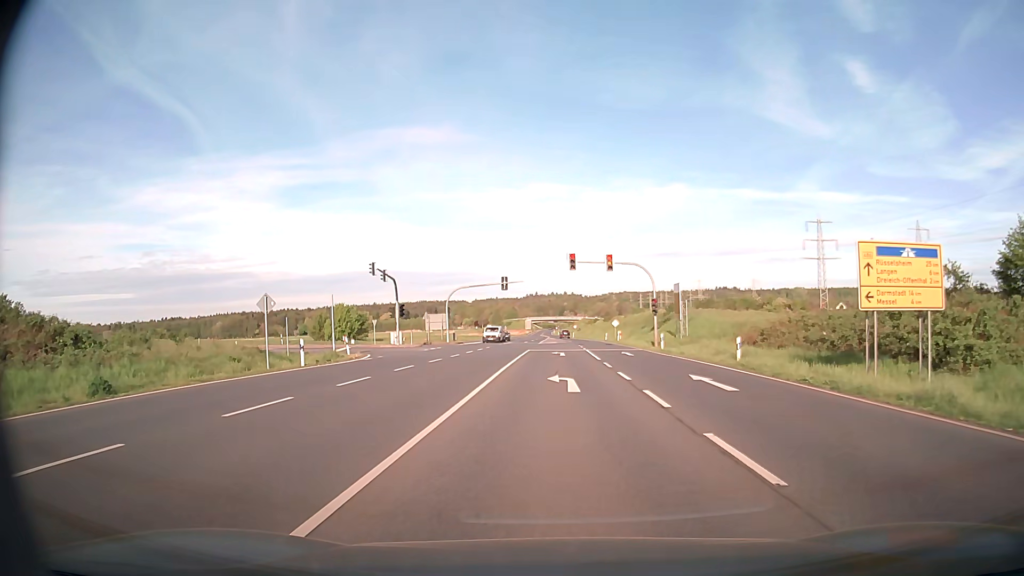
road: primary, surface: asphalt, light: Day
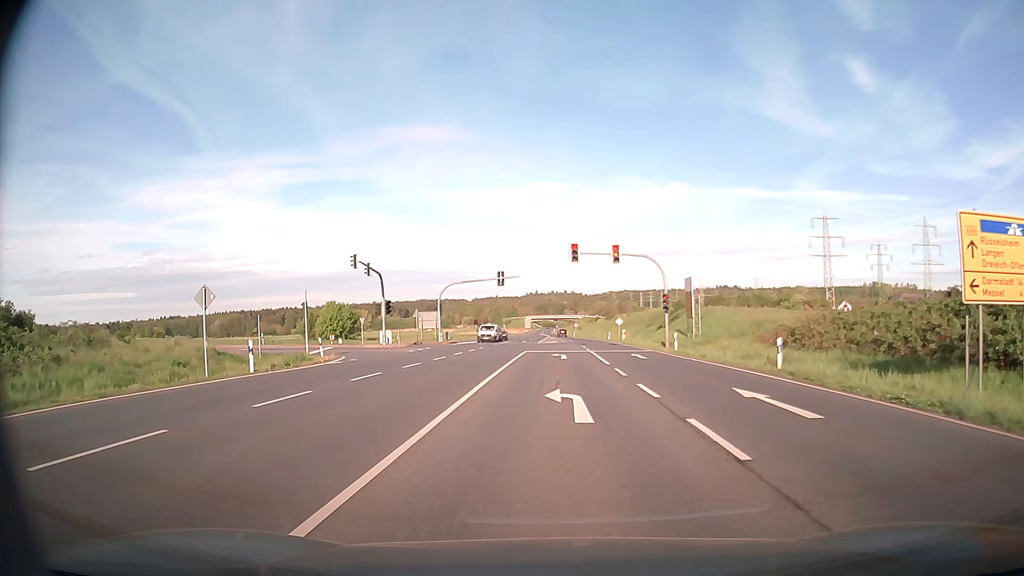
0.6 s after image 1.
(0.0, +4.8) m; 0°
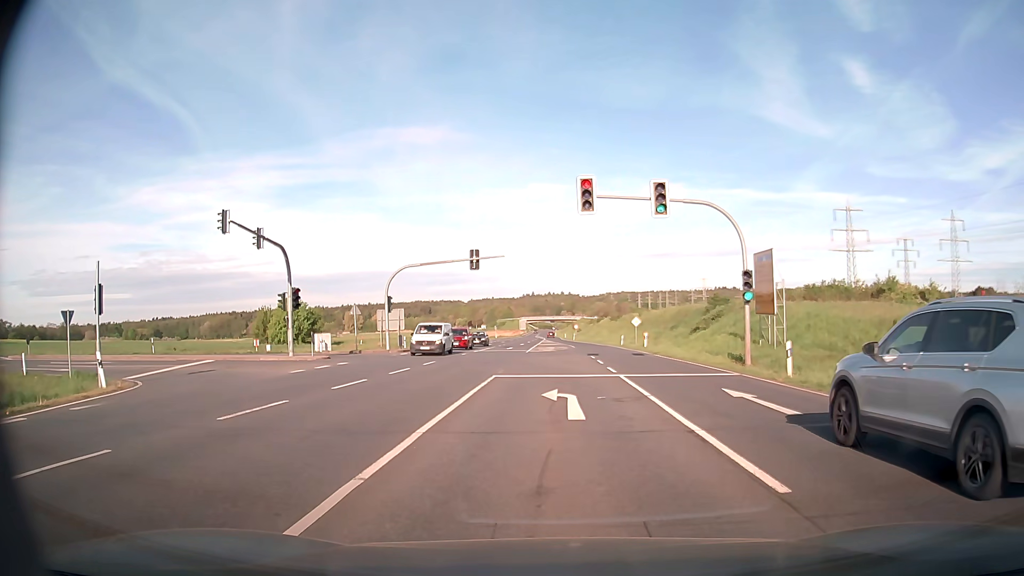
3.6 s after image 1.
(0.0, +19.0) m; 0°
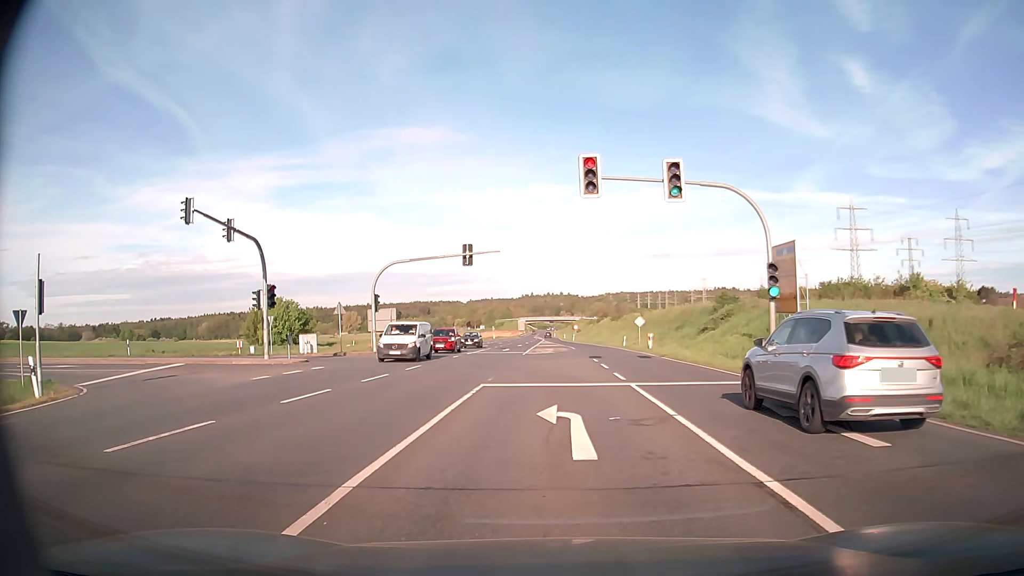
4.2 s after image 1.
(0.0, +3.1) m; 0°
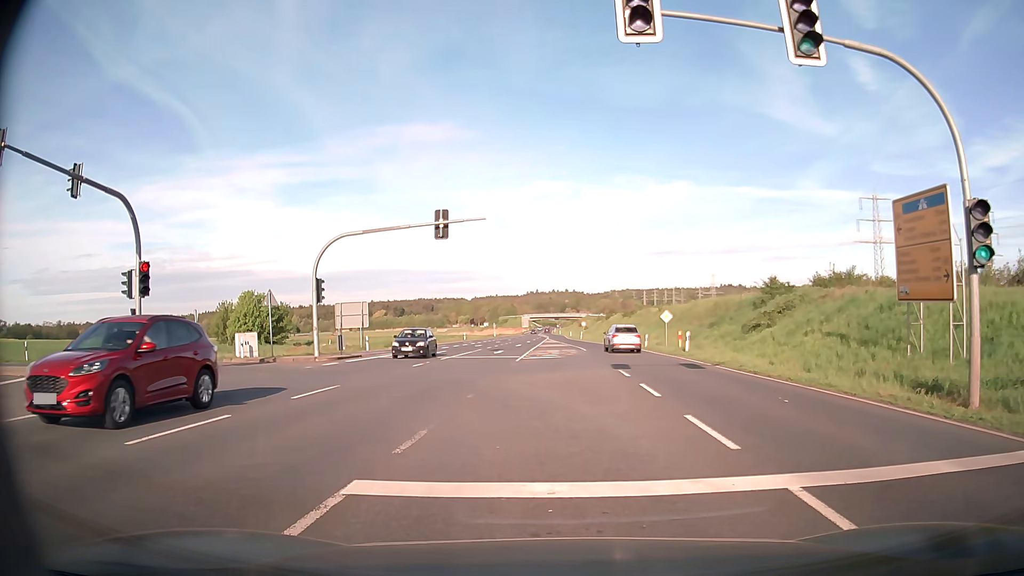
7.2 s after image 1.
(0.0, +11.1) m; -1°
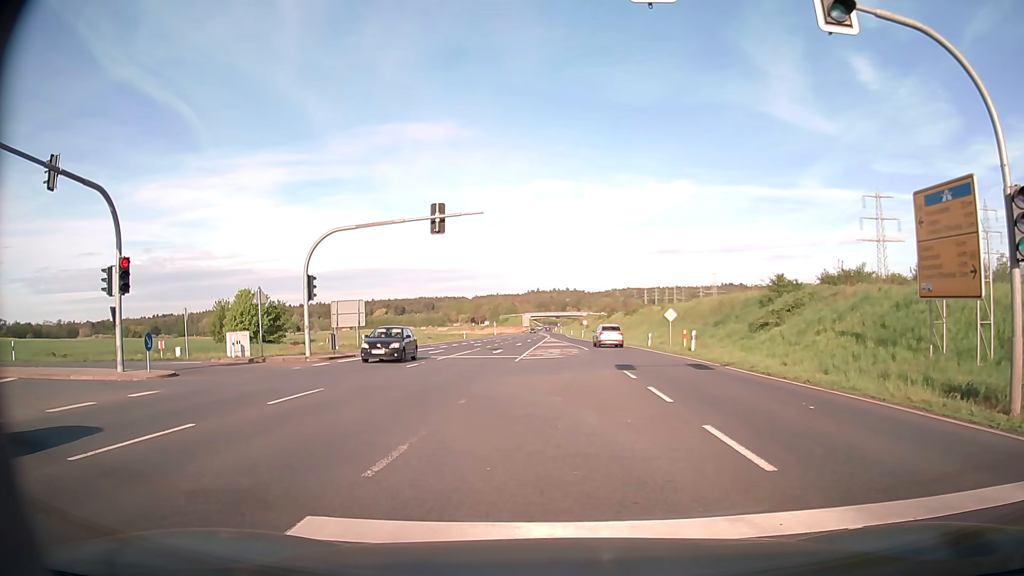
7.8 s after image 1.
(0.0, +1.2) m; +2°
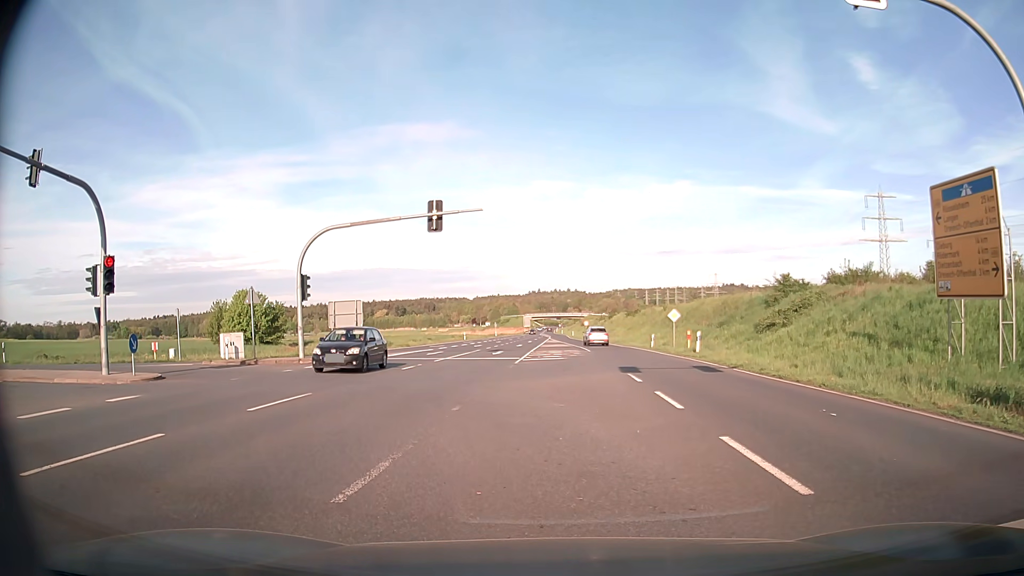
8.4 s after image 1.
(0.0, +0.9) m; +1°
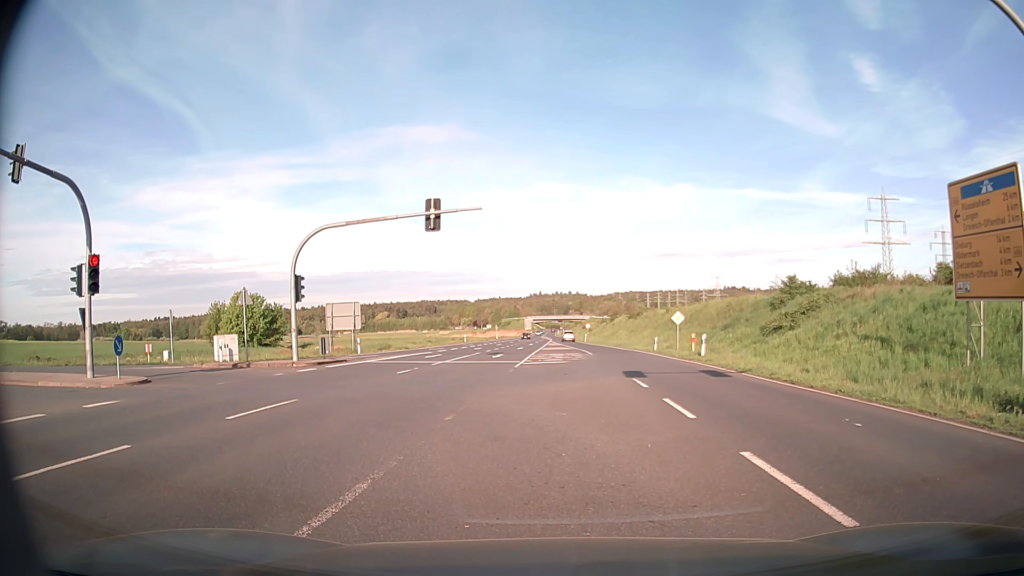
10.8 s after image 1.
(0.0, +0.9) m; 0°
(-1, +10) (-6, +18) (-15, +22) (-25, +21) (-34, +18) (-44, +15) (-53, +13) (-63, +10) (-73, +7) (-82, +5) m
